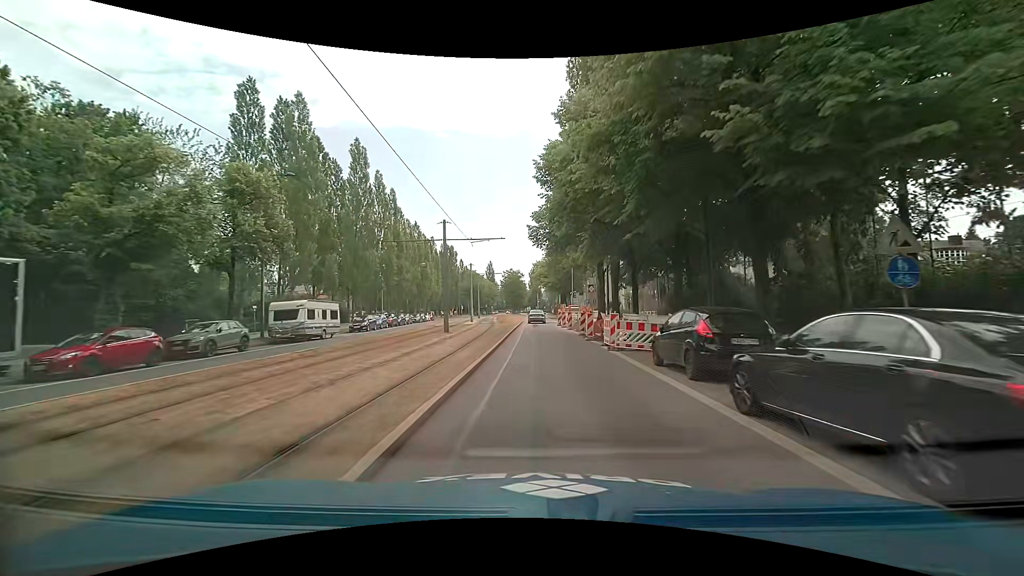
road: secondary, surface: asphalt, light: Day
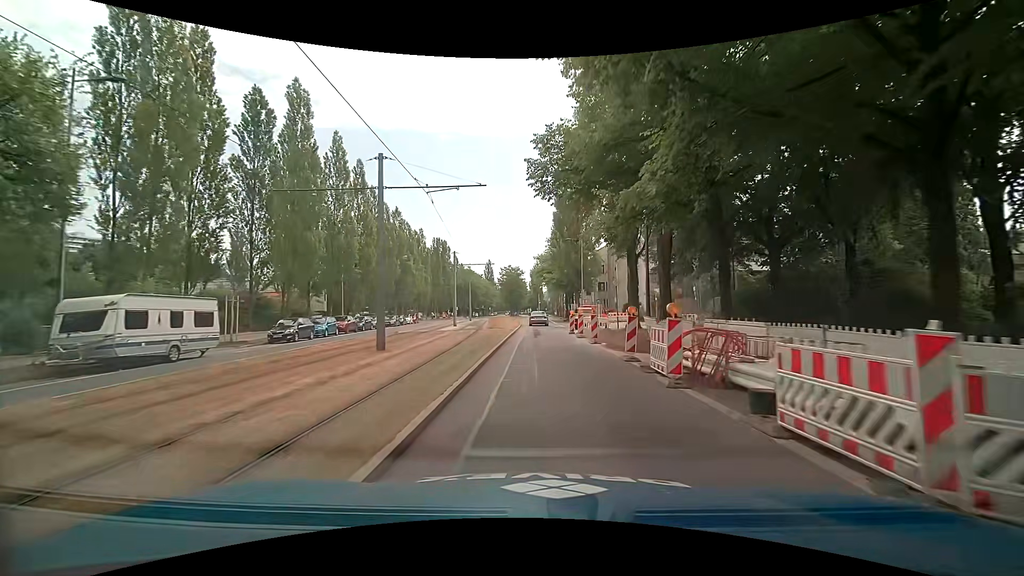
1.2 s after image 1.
(+0.1, +13.5) m; 0°
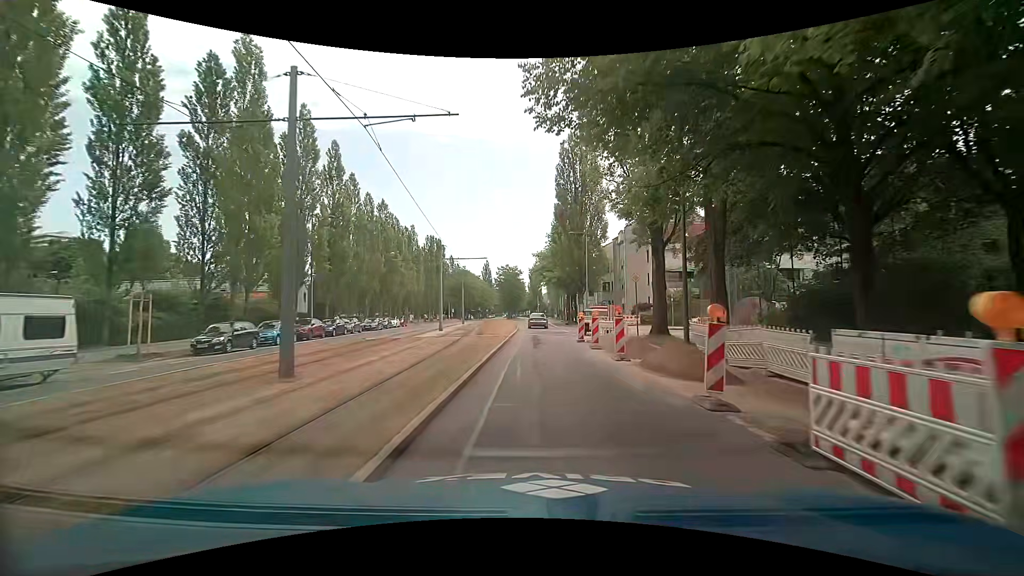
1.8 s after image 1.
(+0.1, +6.7) m; +1°
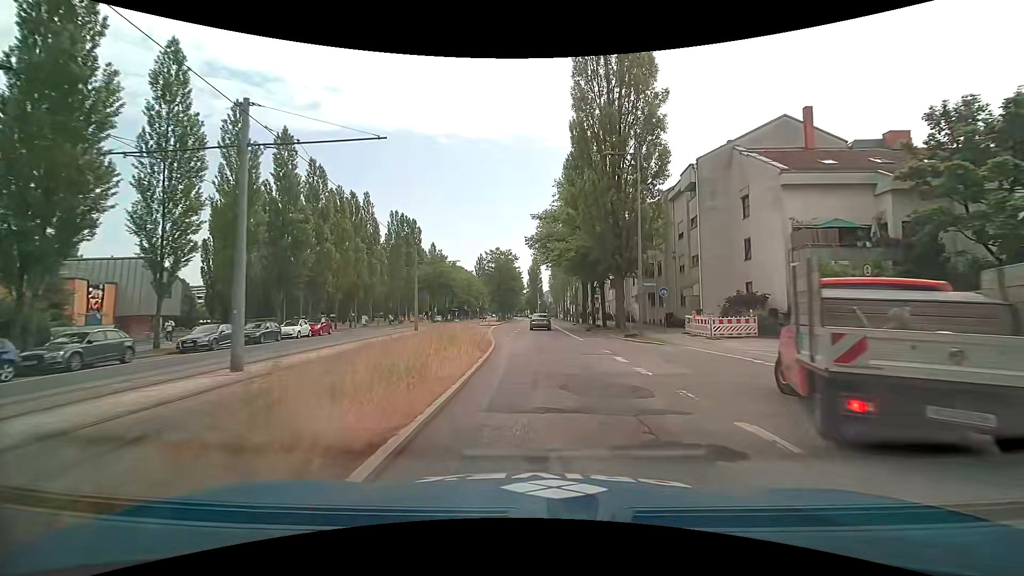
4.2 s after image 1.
(+0.3, +27.7) m; 0°
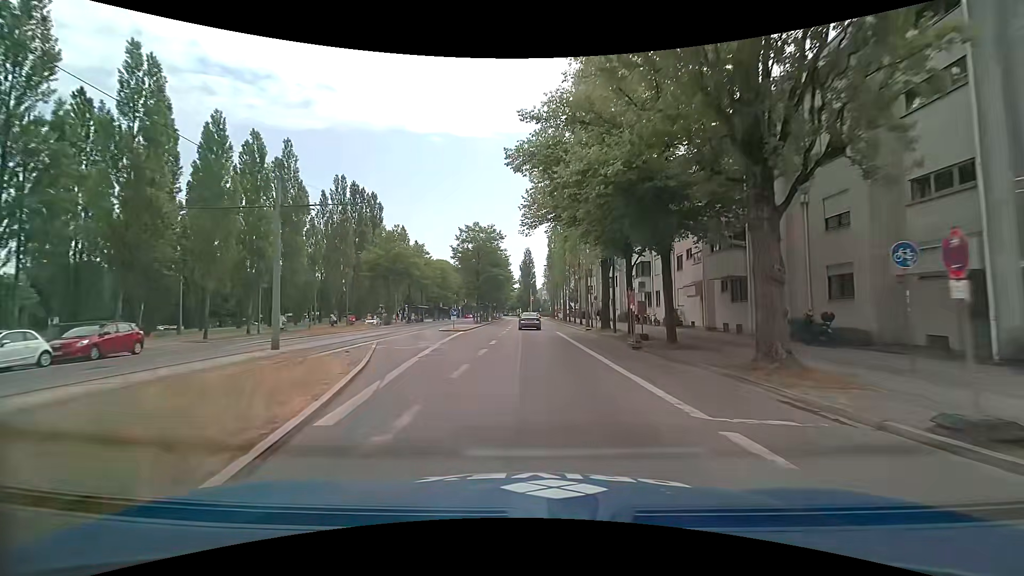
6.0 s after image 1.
(+0.4, +21.9) m; +1°
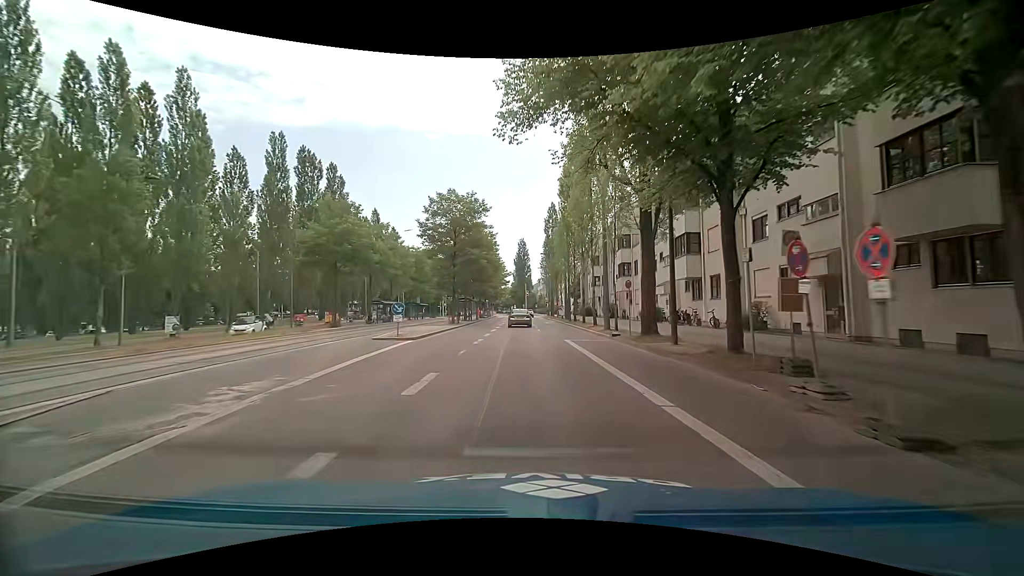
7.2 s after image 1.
(+0.1, +14.5) m; 0°
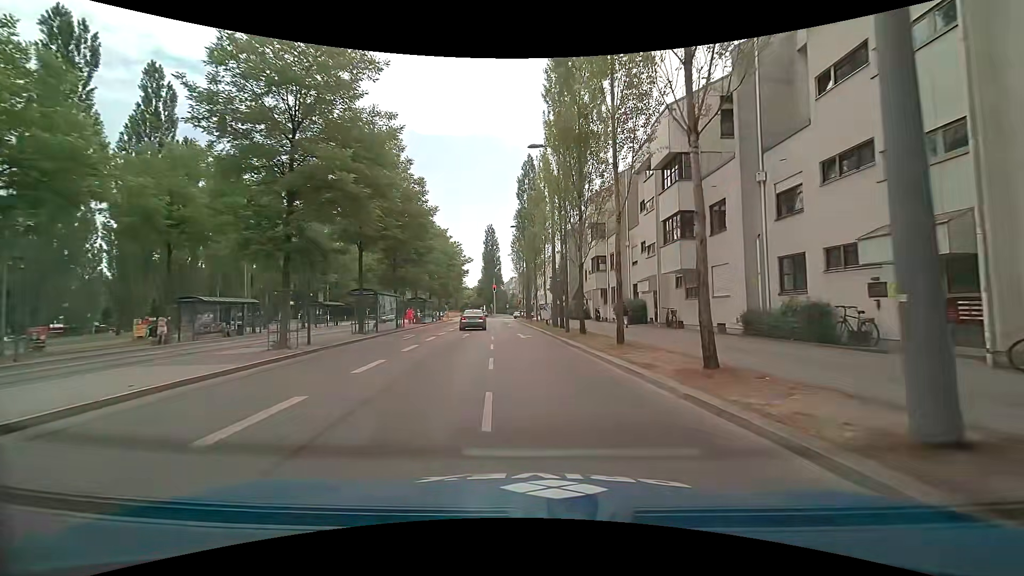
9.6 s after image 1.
(+0.9, +26.4) m; +3°
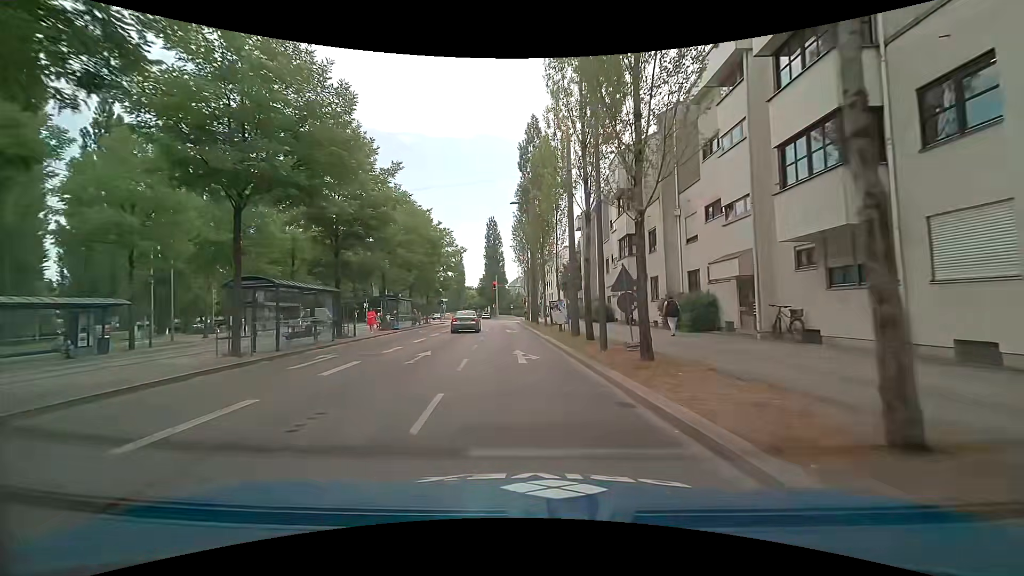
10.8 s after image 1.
(+0.1, +11.9) m; 0°
